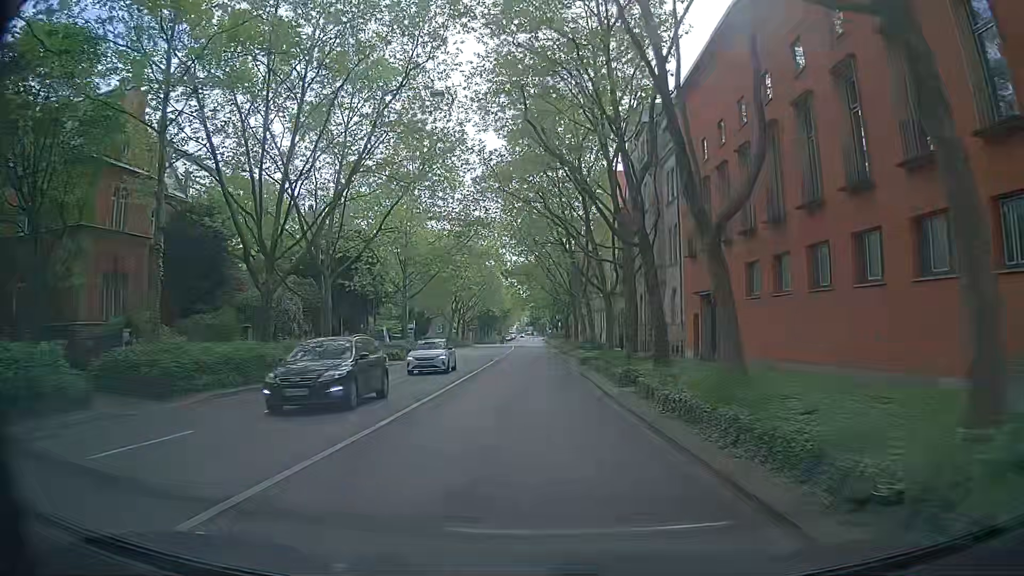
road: secondary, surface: asphalt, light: Day
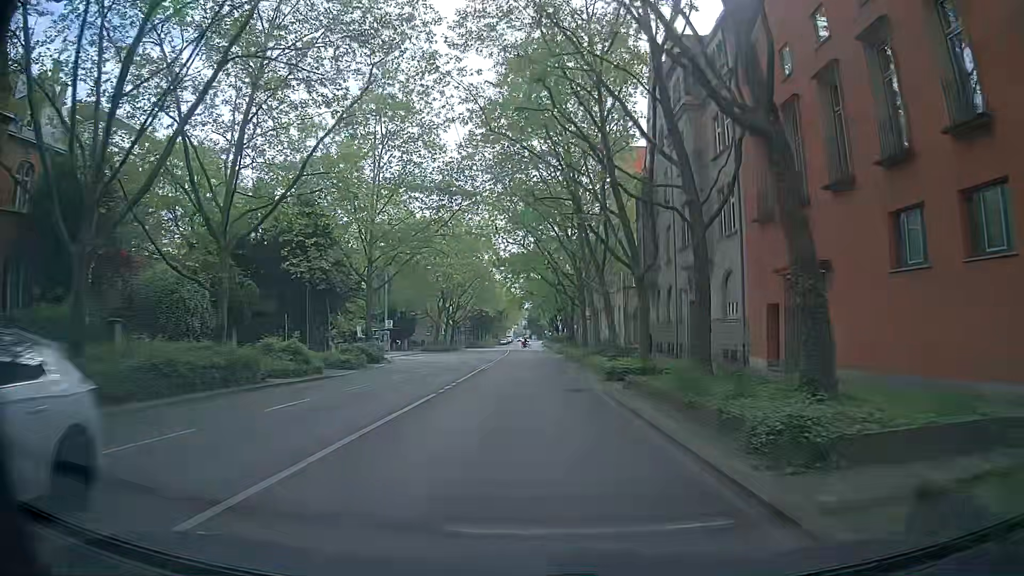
(-0.3, +12.3) m; -1°
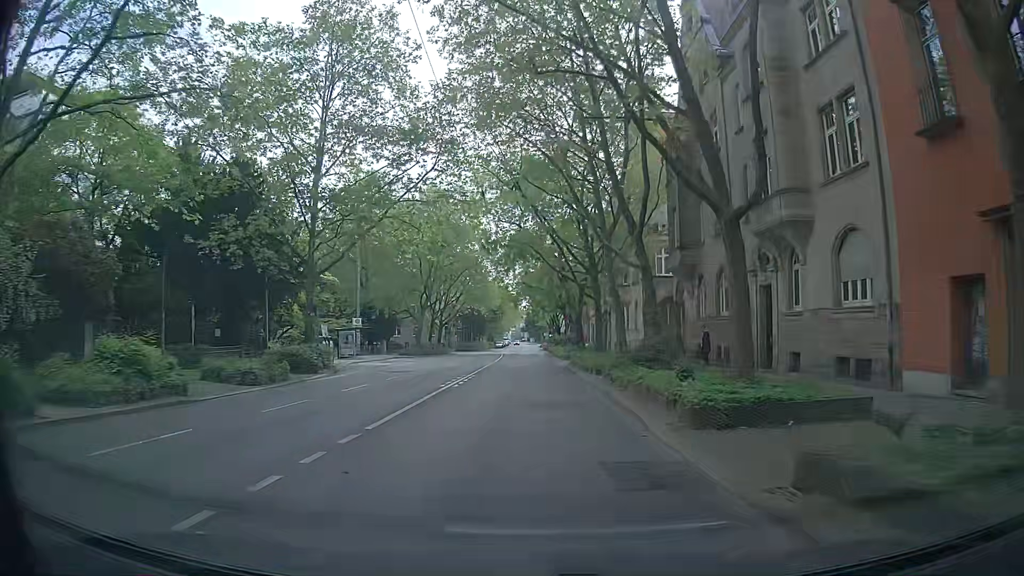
(-0.1, +12.3) m; 0°
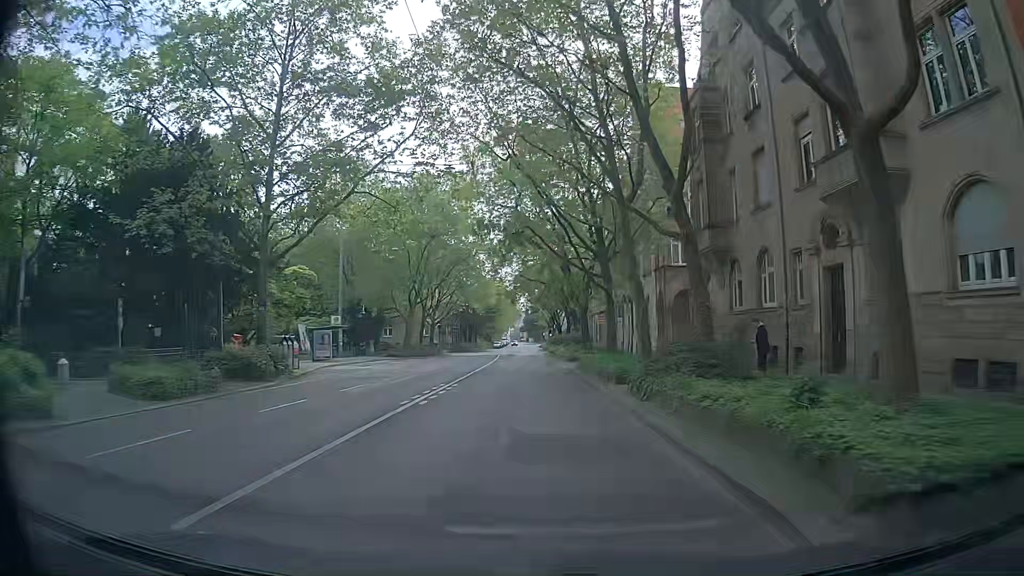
(-0.1, +6.2) m; -2°
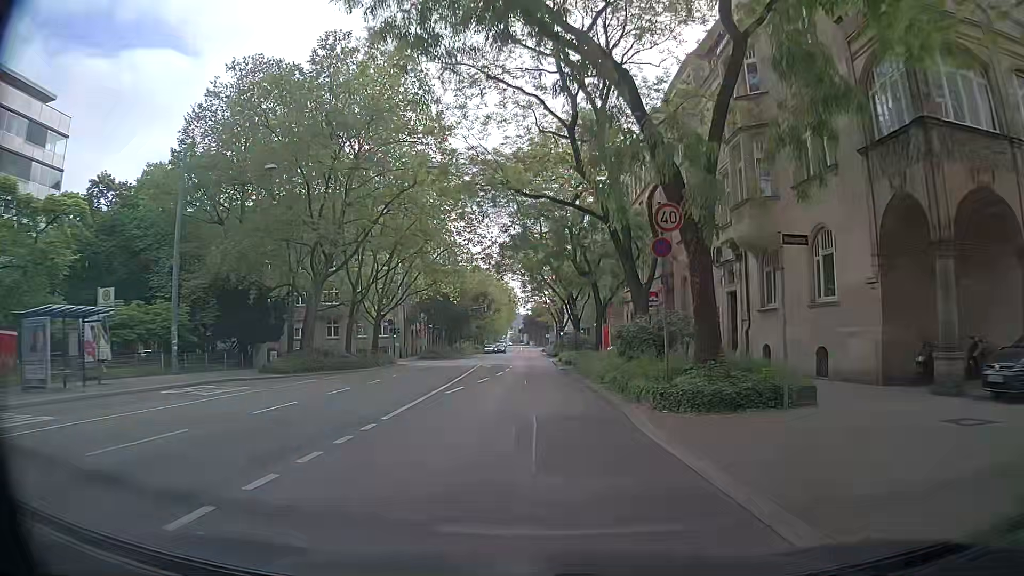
(+0.9, +30.5) m; +1°
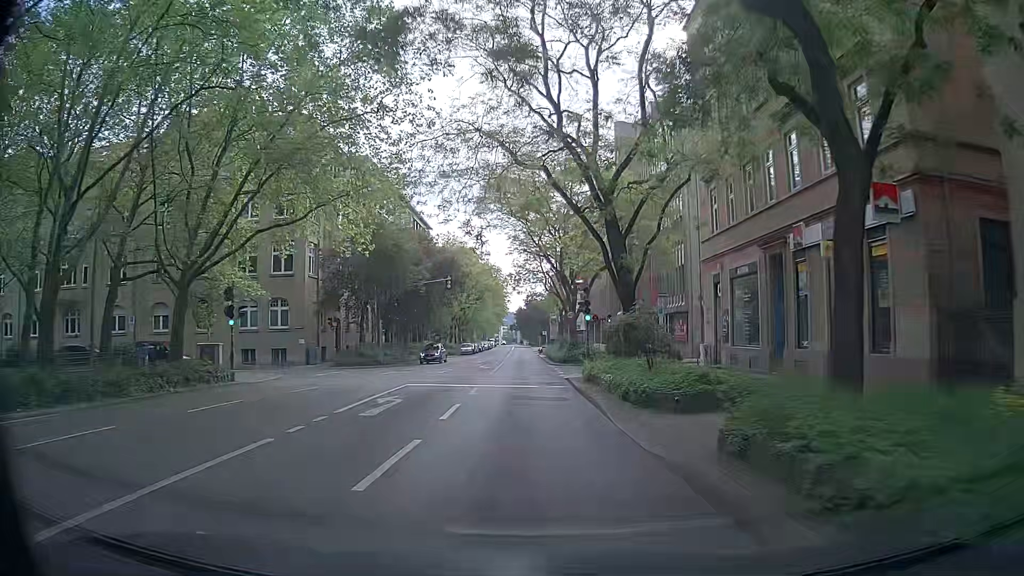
(+0.7, +30.6) m; 0°
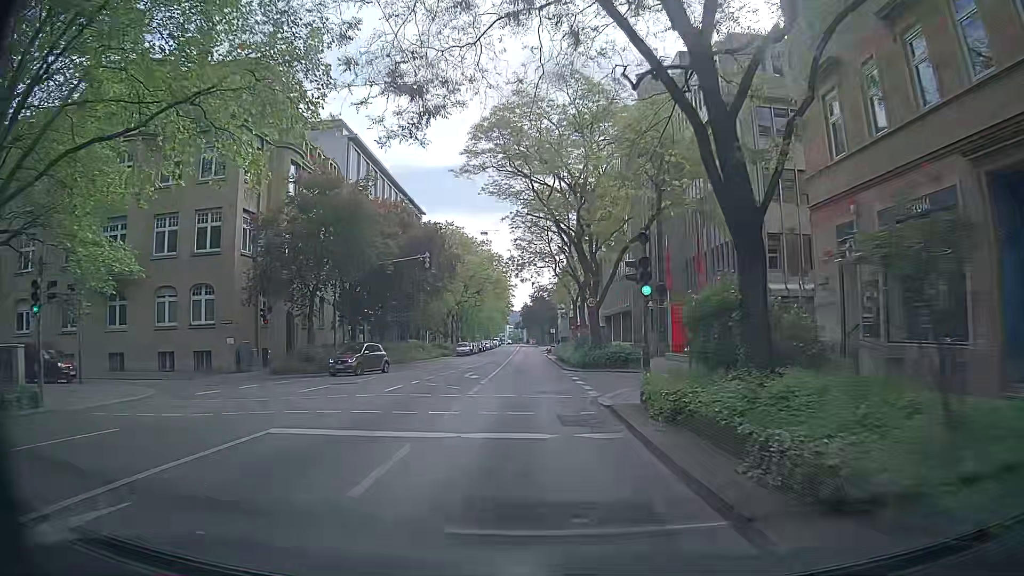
(+0.1, +12.4) m; +1°
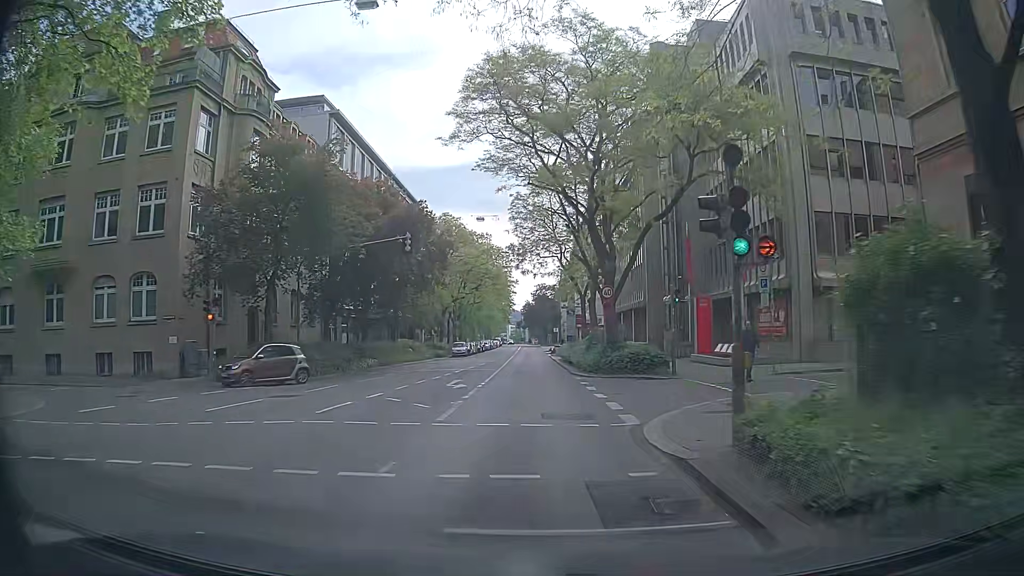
(-0.1, +6.2) m; -1°
